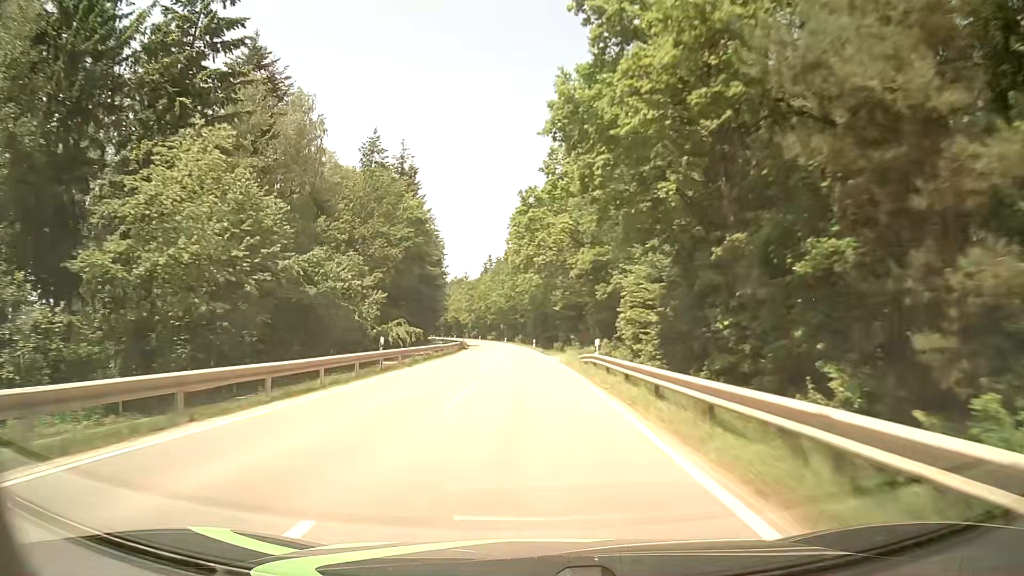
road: tertiary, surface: asphalt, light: Day
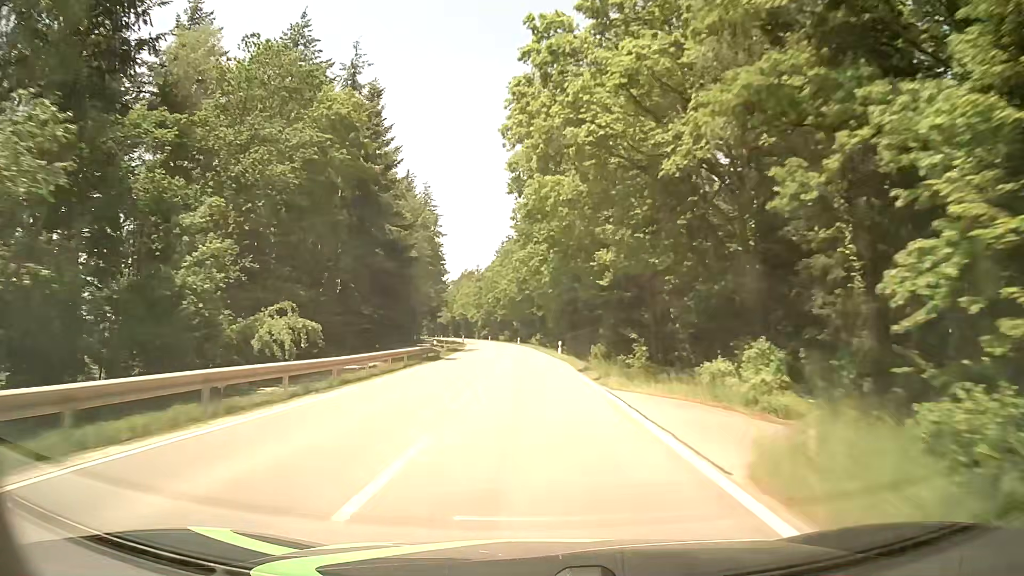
(-0.5, +31.6) m; -1°
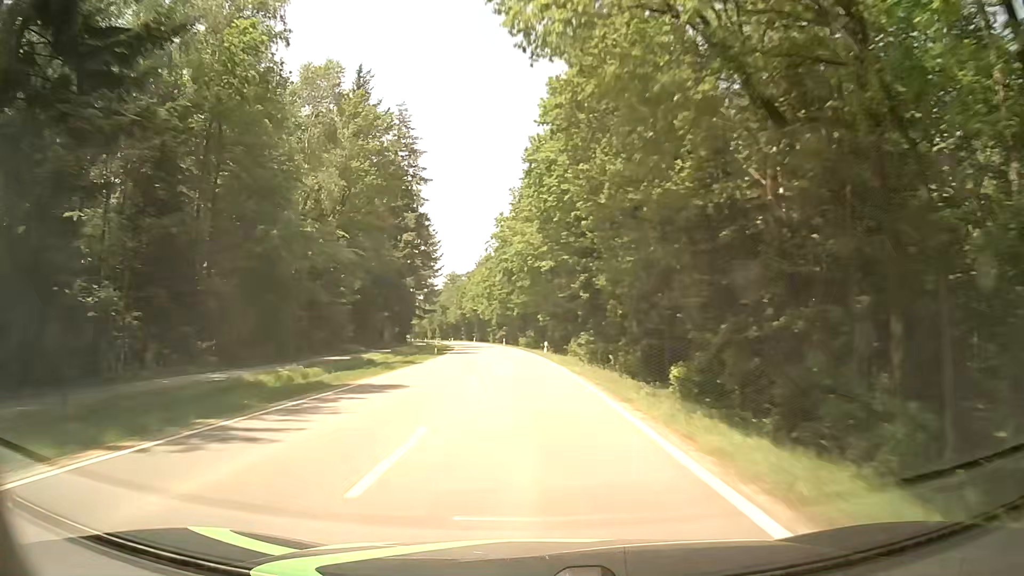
(-1.2, +47.4) m; -3°
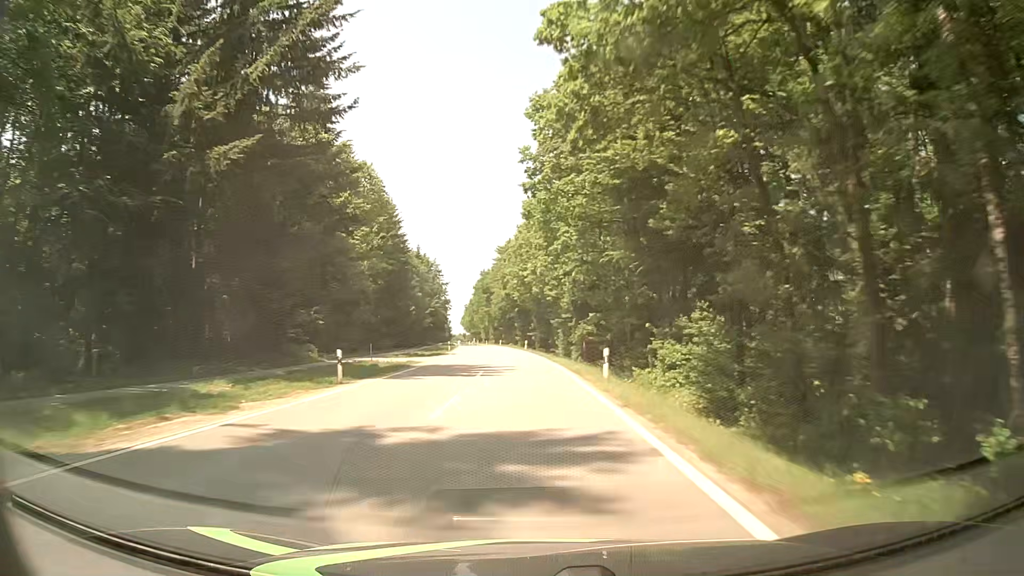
(-4.1, +78.8) m; -6°
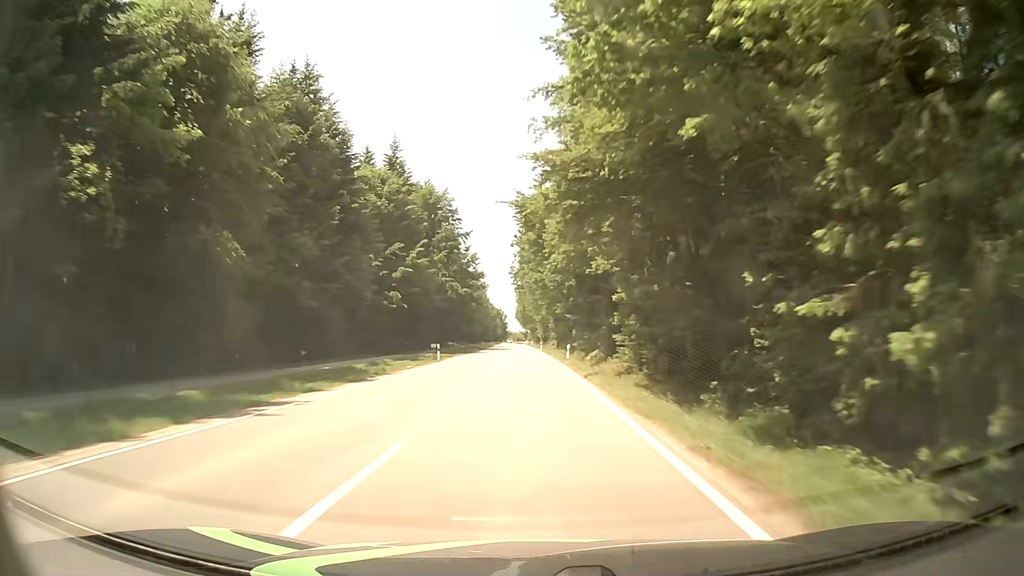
(-5.0, +78.8) m; -6°
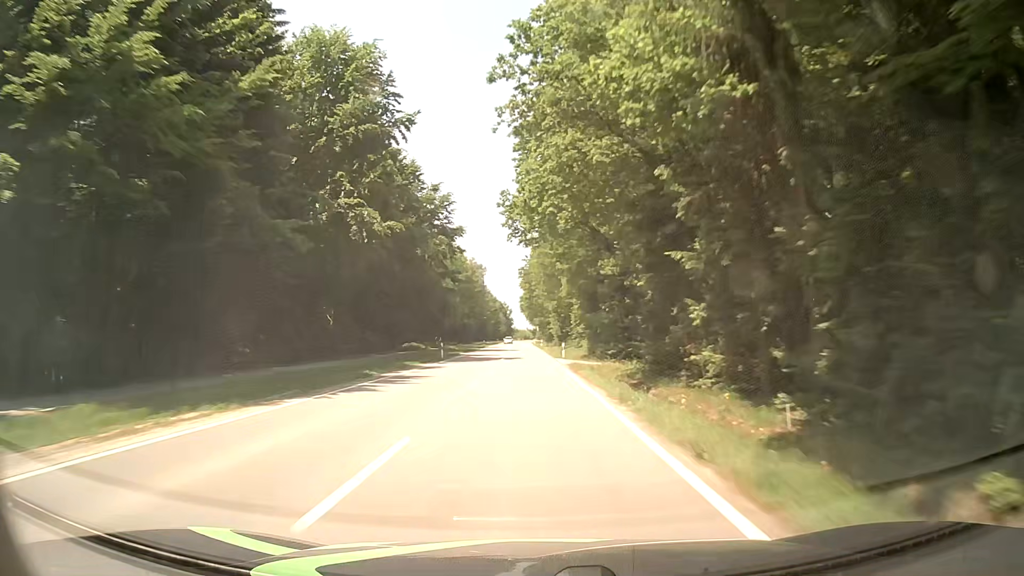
(-0.4, +47.5) m; -1°
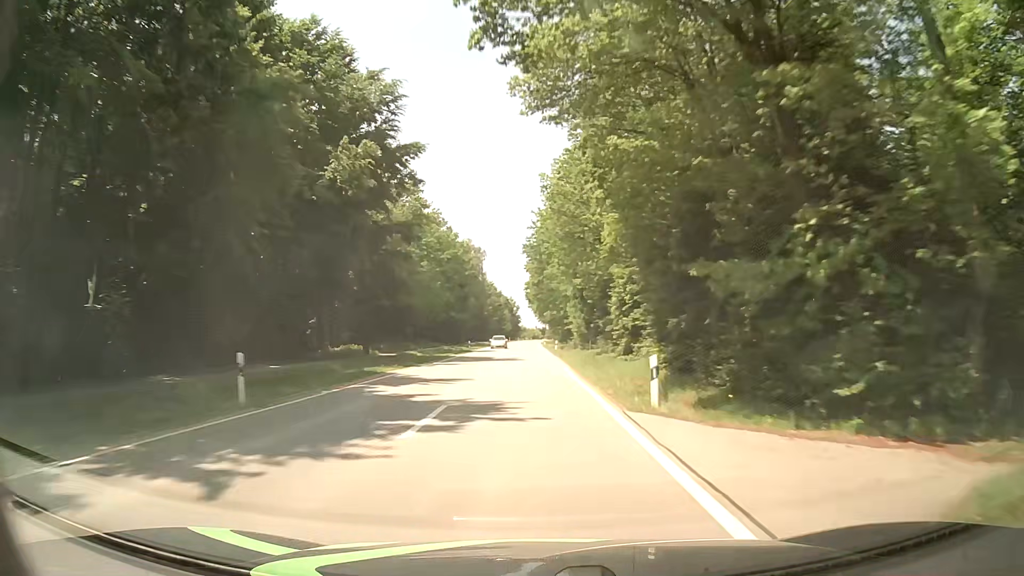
(+0.1, +31.8) m; 0°
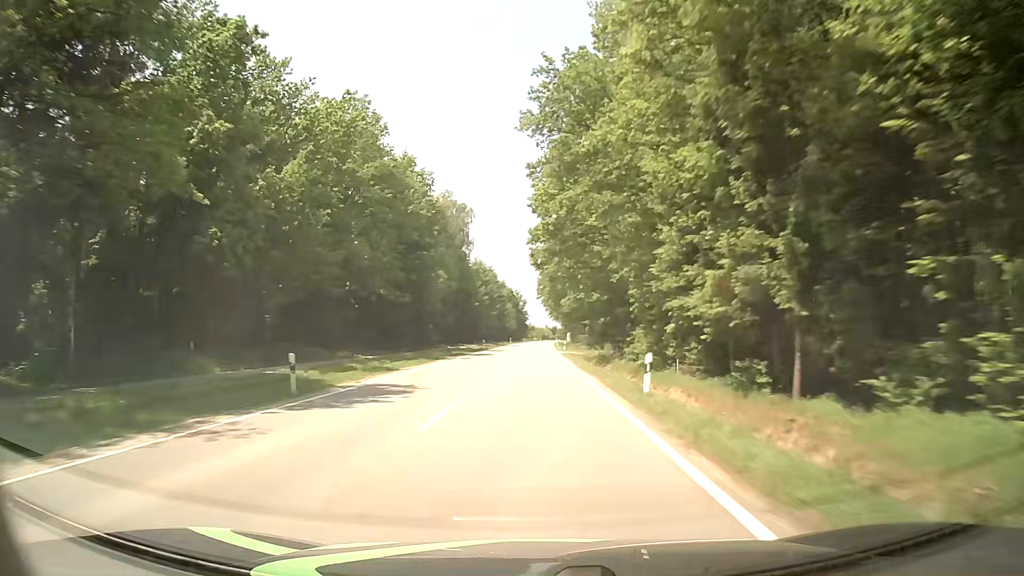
(-0.5, +47.6) m; -1°
(0, +10) (0, +20) (0, +30) (0, +40) (0, +50) (+1, +60) (+1, +70) (+1, +80) (+1, +90) (+1, +100) m
